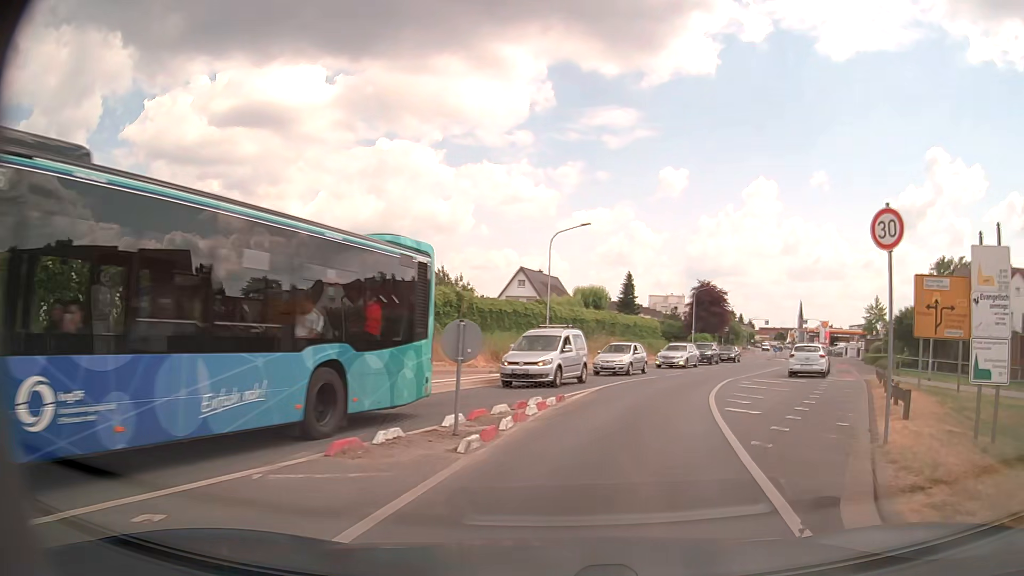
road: tertiary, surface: asphalt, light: Day
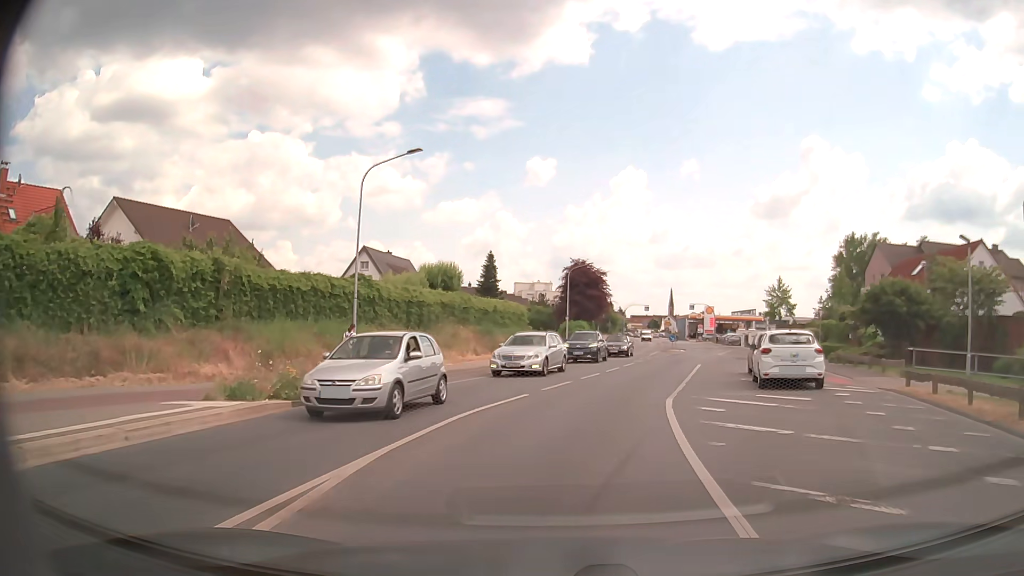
(+1.8, +13.4) m; +12°
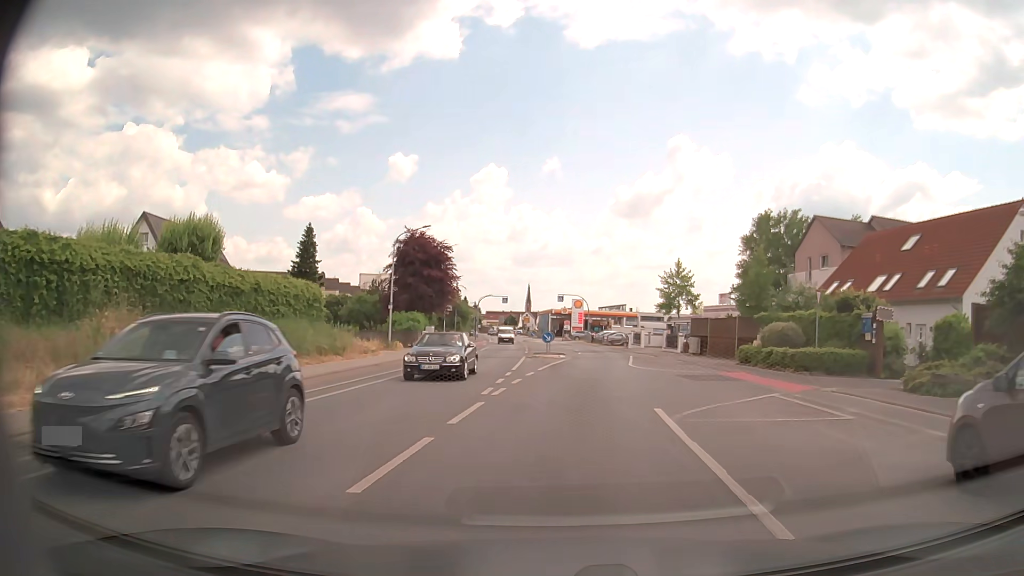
(+2.0, +19.8) m; +12°
